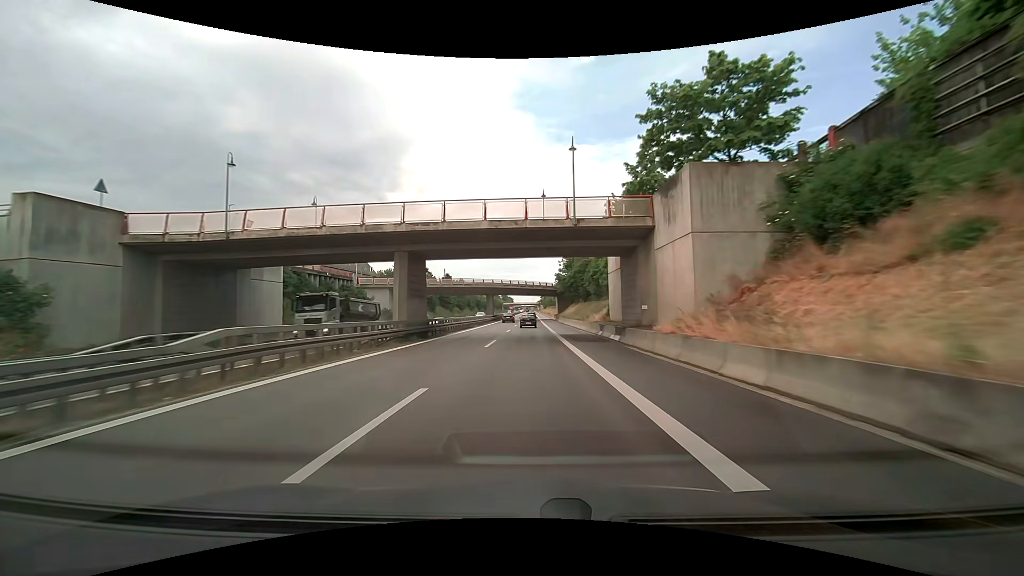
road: trunk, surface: asphalt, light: Day
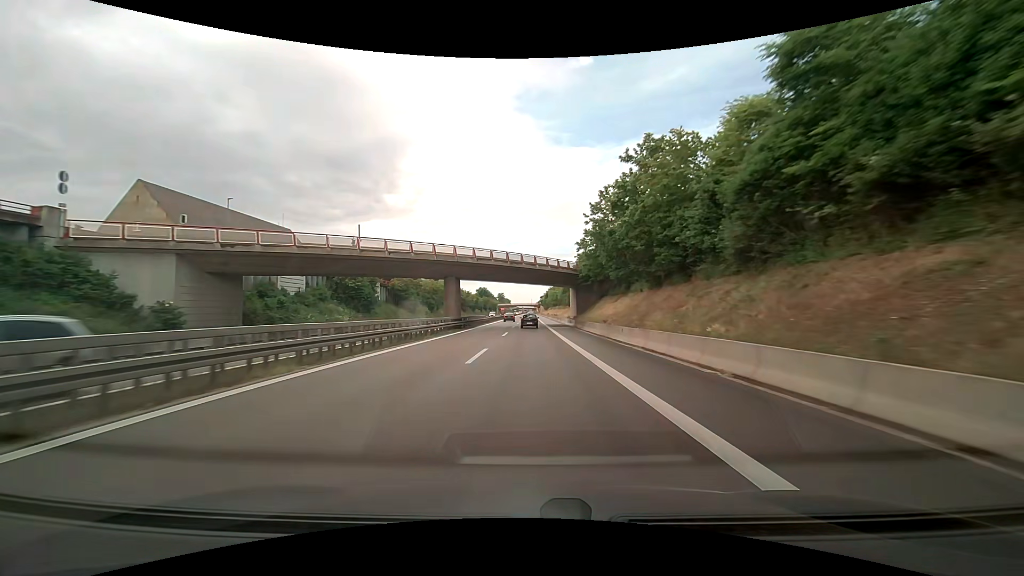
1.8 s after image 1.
(-0.1, +43.5) m; 0°
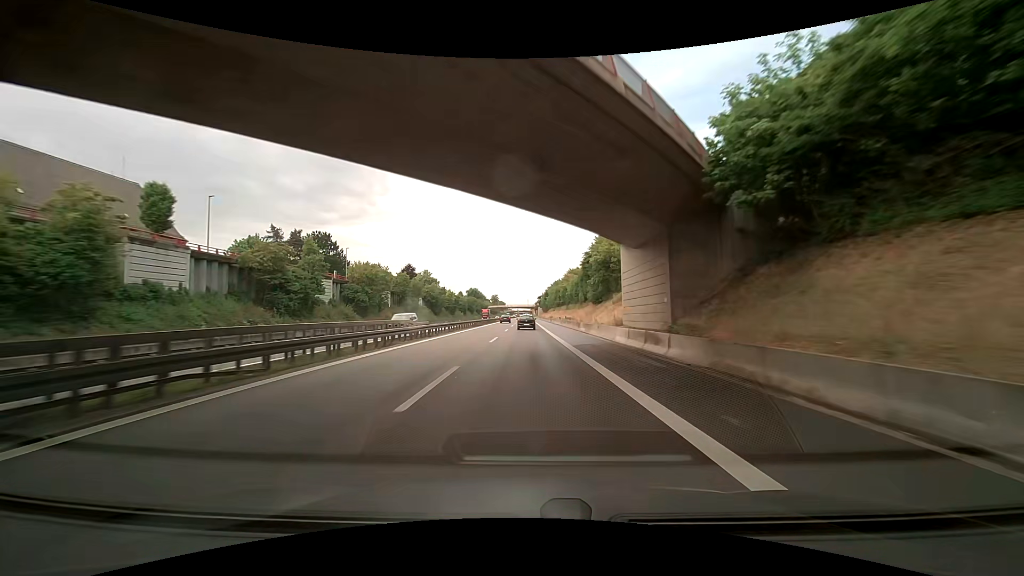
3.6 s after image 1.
(-0.2, +42.9) m; 0°
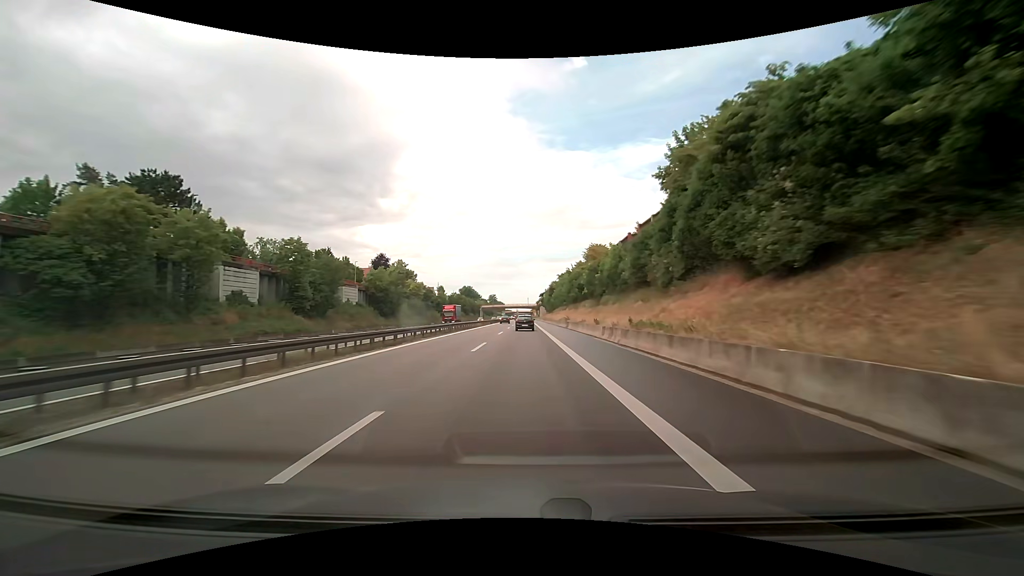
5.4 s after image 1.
(-0.2, +42.0) m; 0°
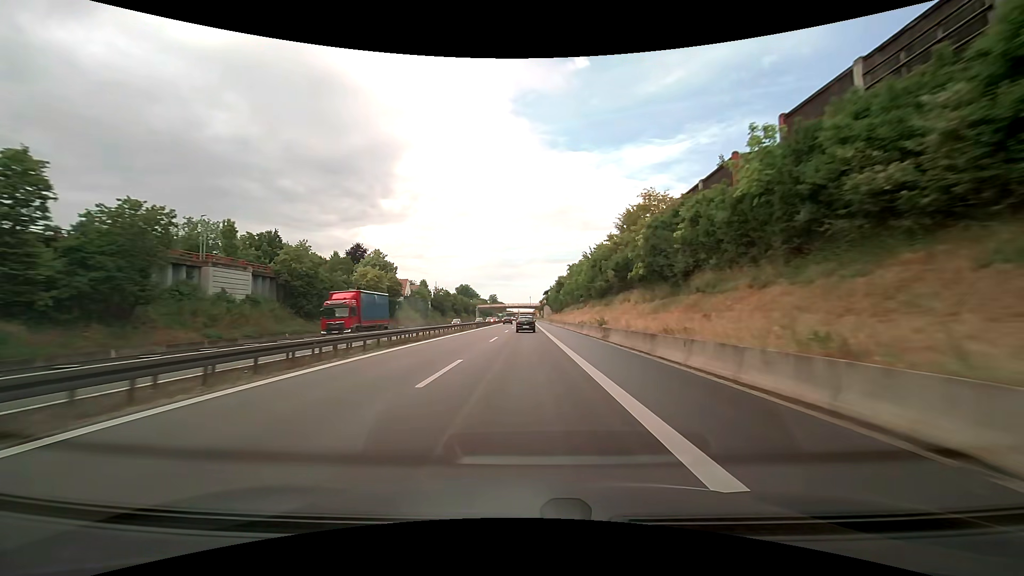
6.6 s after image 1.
(-0.1, +27.6) m; 0°
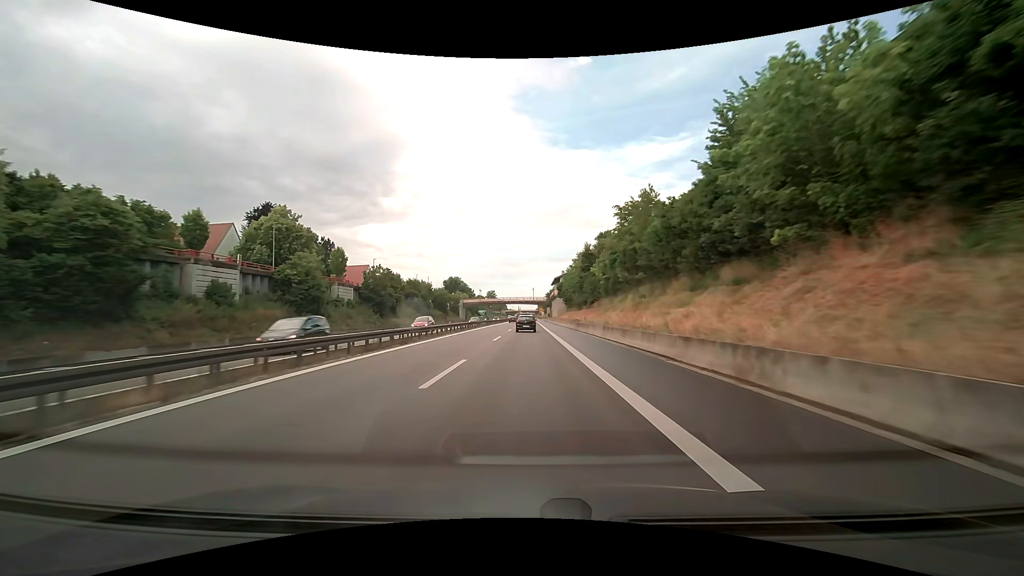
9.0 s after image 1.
(-0.1, +54.4) m; 0°
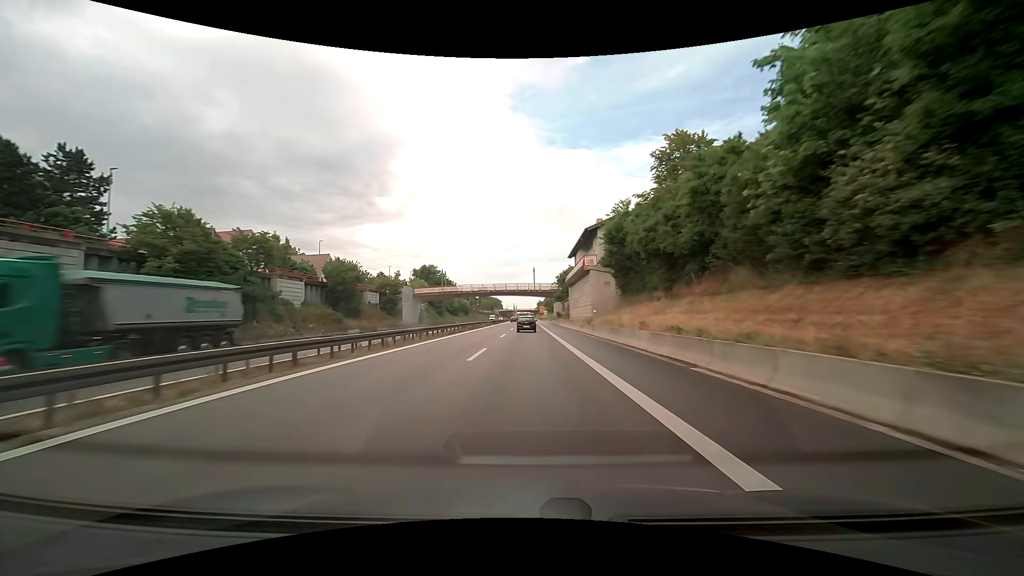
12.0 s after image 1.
(+0.3, +66.2) m; 0°
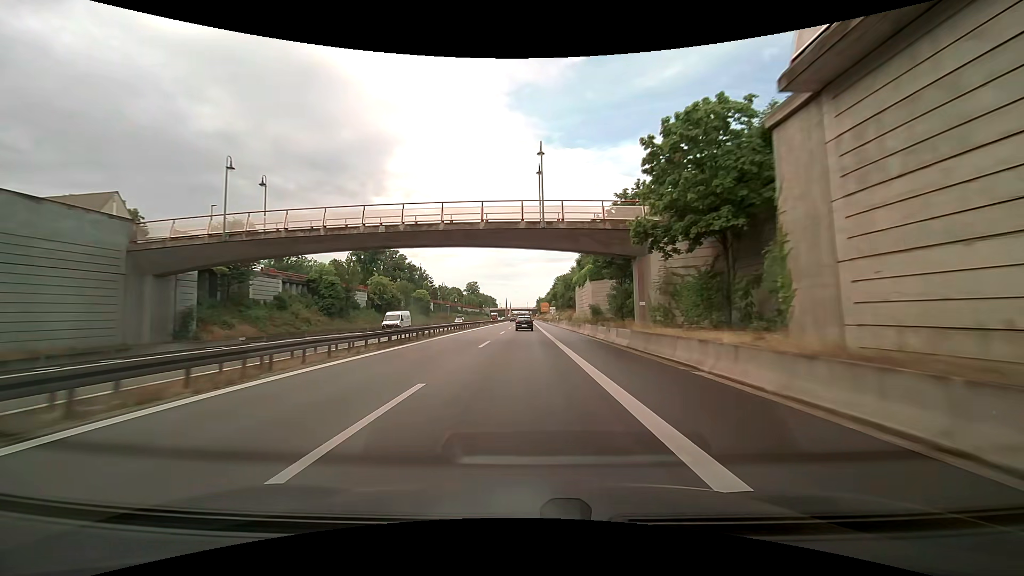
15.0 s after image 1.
(+0.3, +65.7) m; 0°
(0, +10) (0, +20) (0, +30) (0, +40) (0, +50) (0, +60) (0, +70) (0, +80) (0, +90) (-1, +100) m
